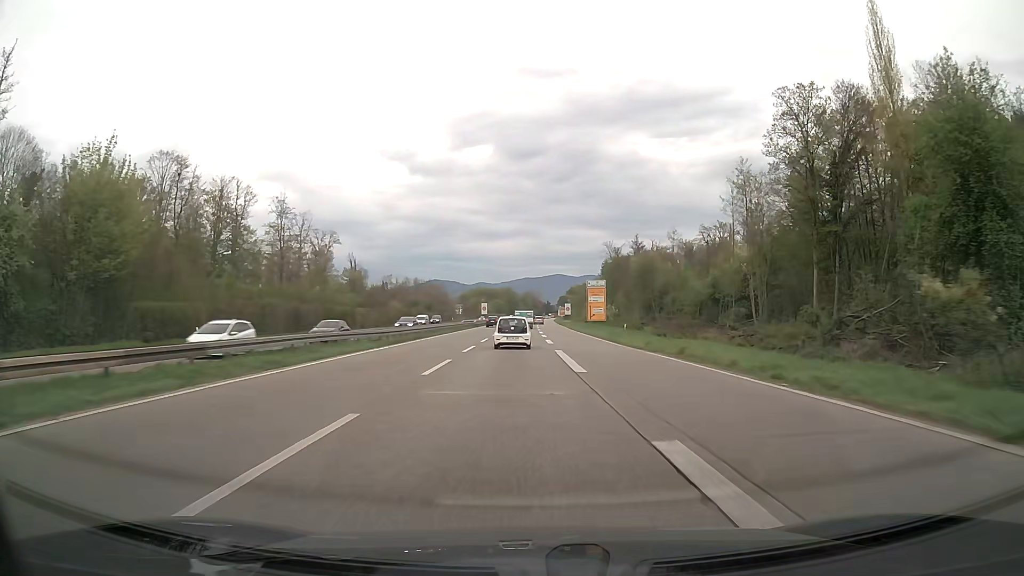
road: trunk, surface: asphalt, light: Day
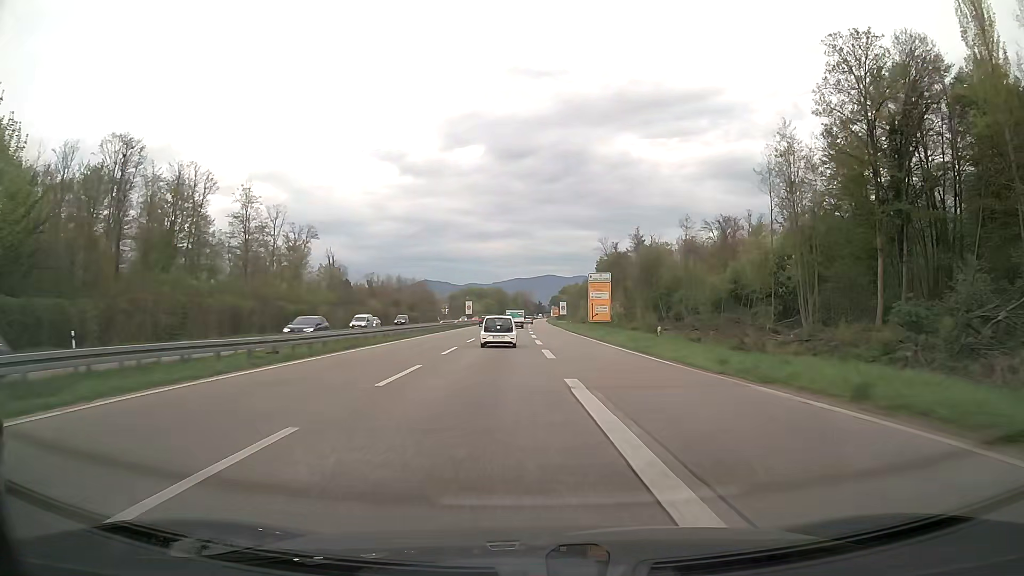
(+0.1, +14.3) m; +1°
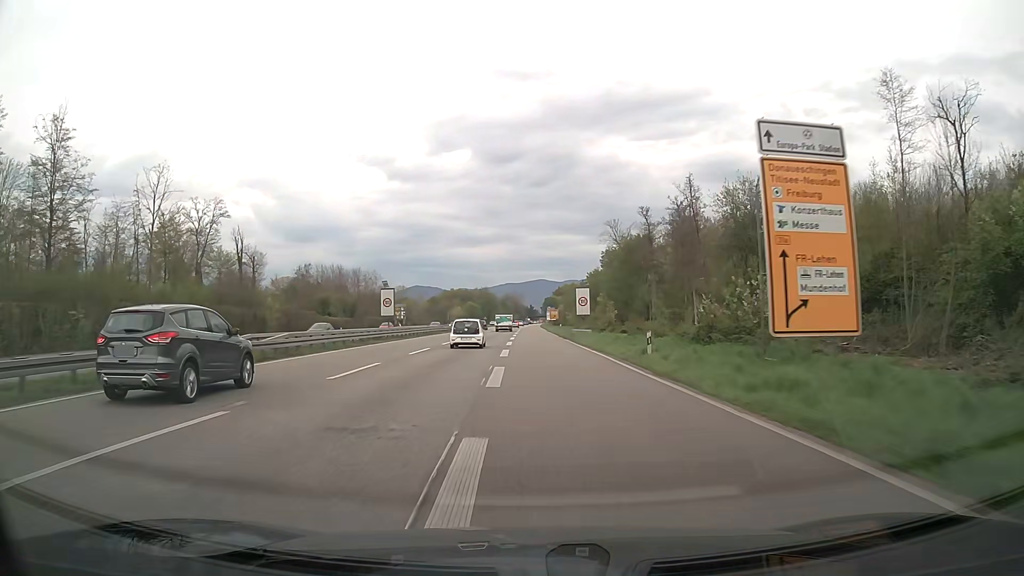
(+0.5, +57.4) m; +1°
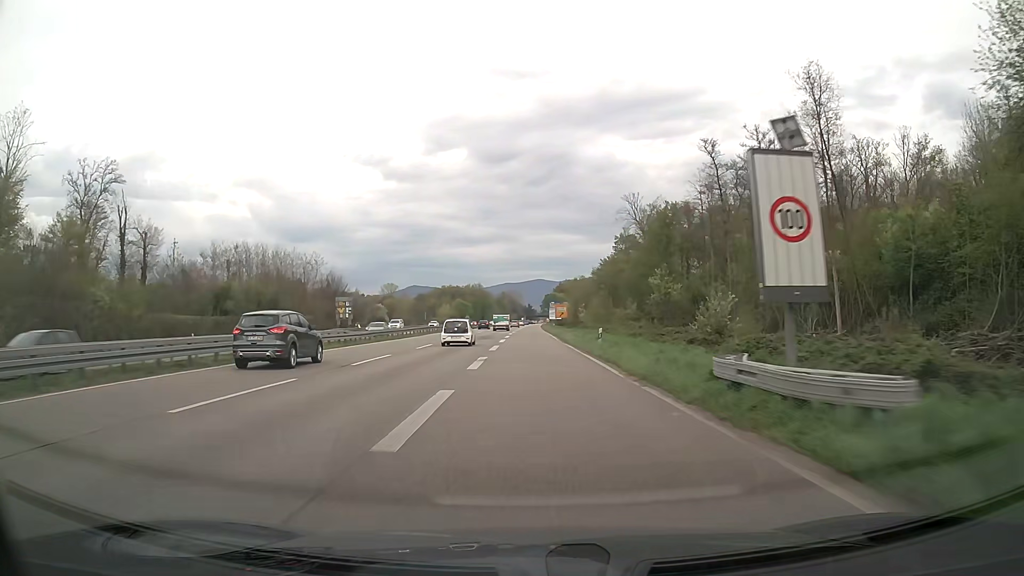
(0.0, +43.0) m; 0°
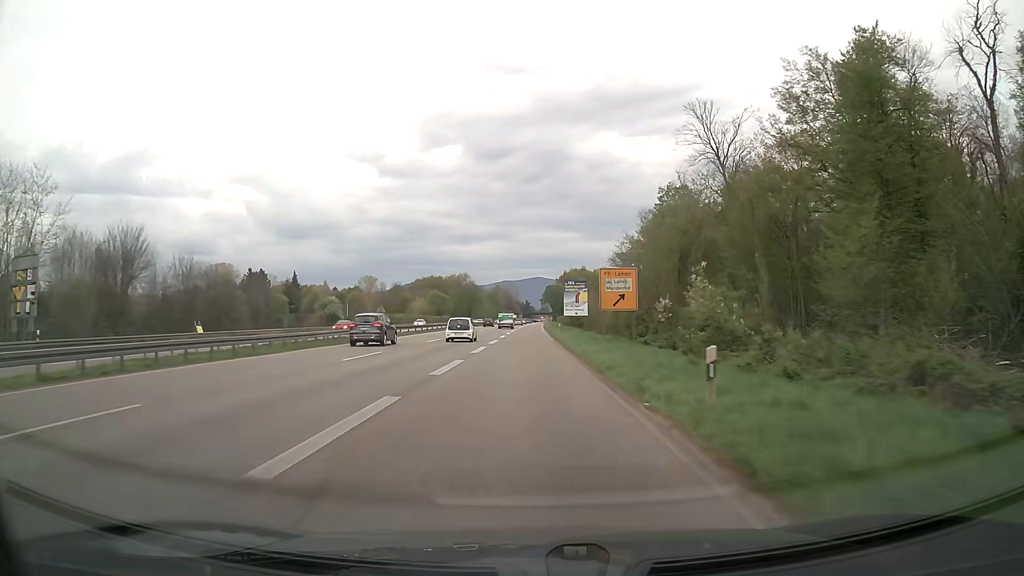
(+0.3, +71.3) m; 0°
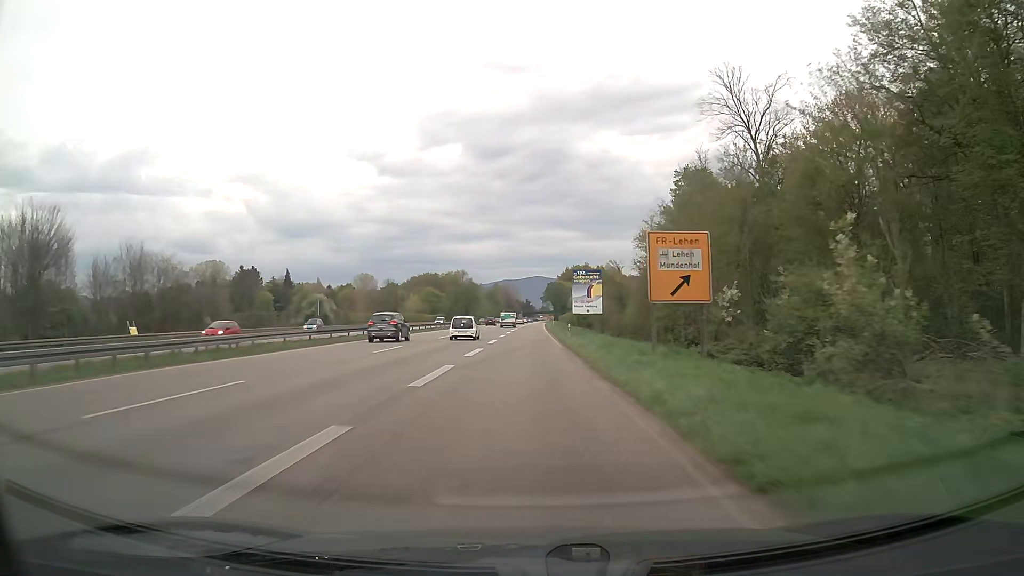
(0.0, +14.2) m; 0°
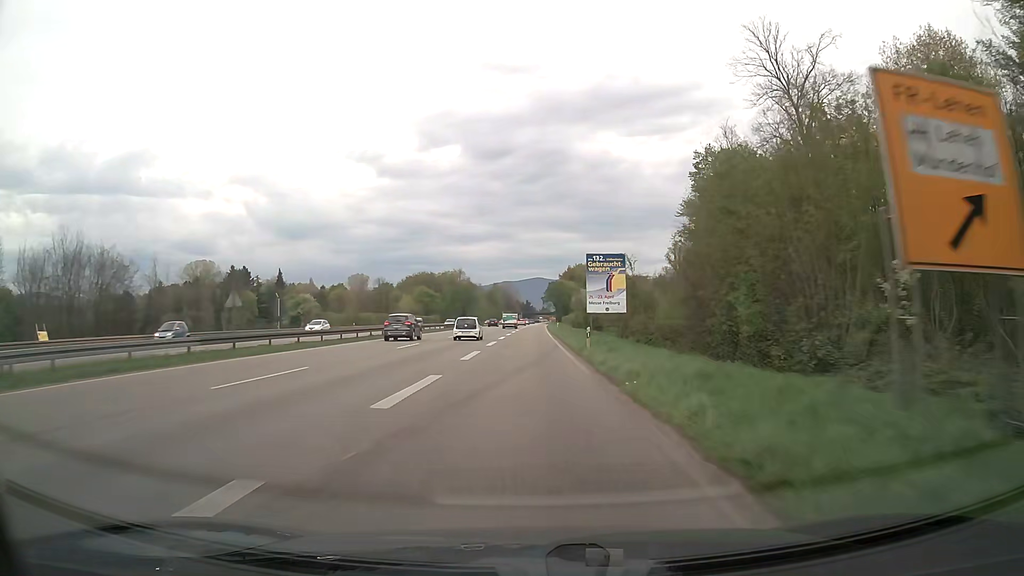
(0.0, +14.2) m; 0°
